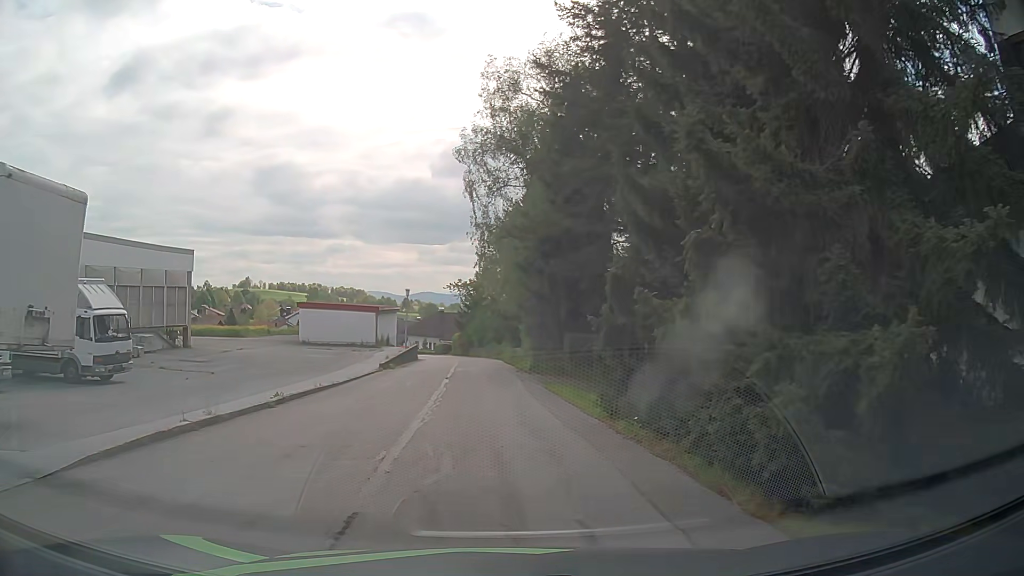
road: residential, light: Day
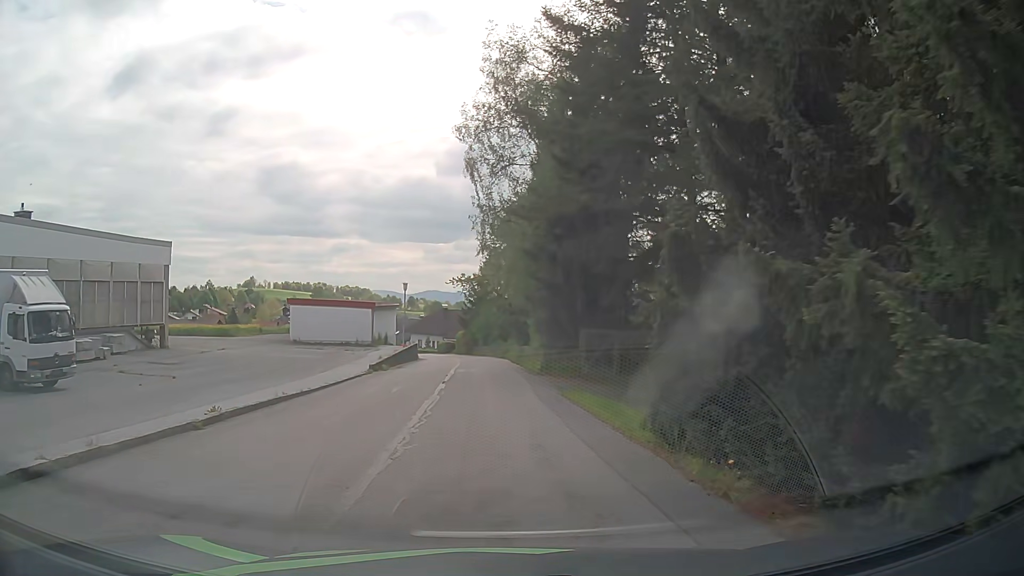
(0.0, +3.9) m; 0°
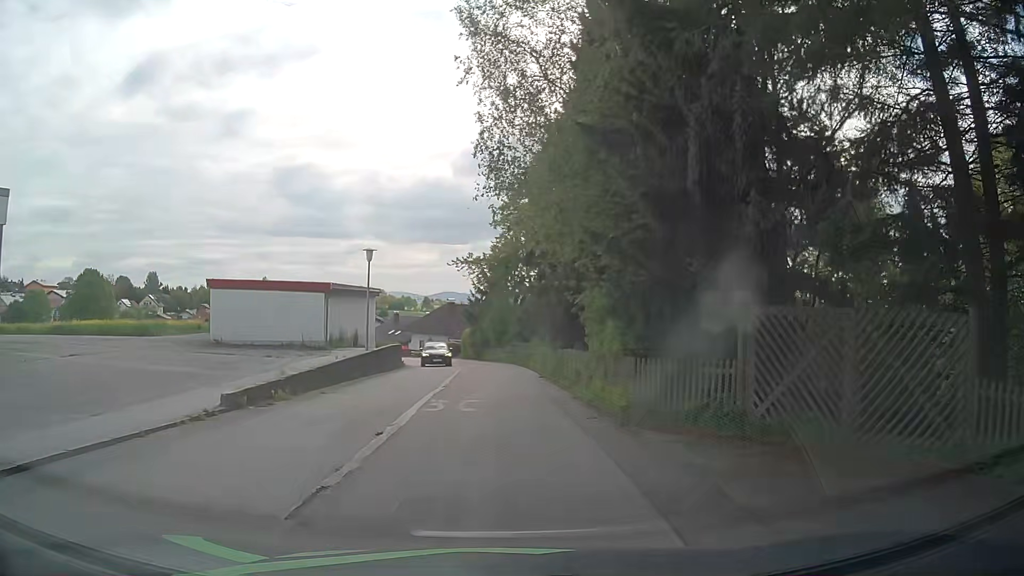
(-0.2, +16.8) m; -2°
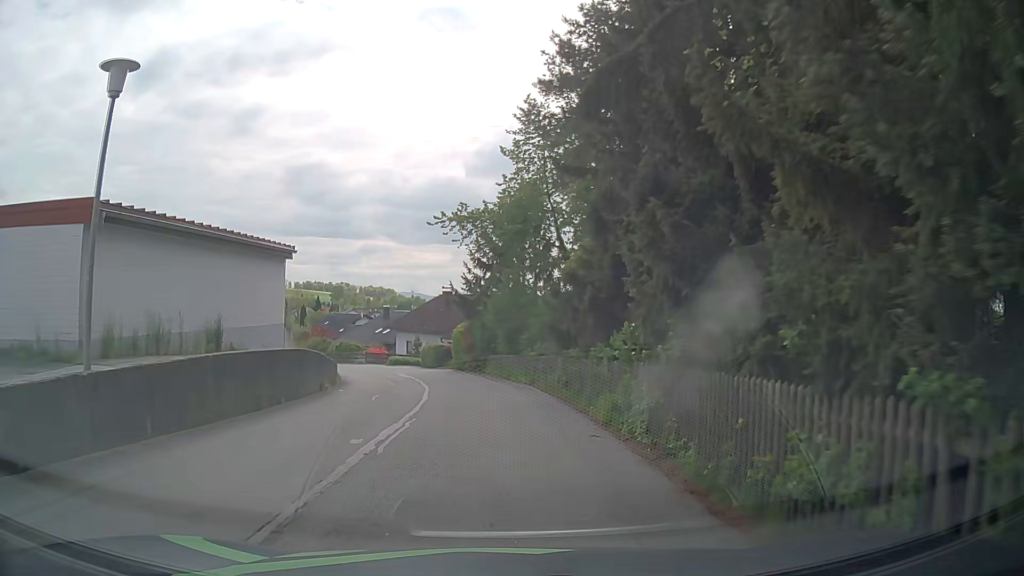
(0.0, +20.5) m; -1°
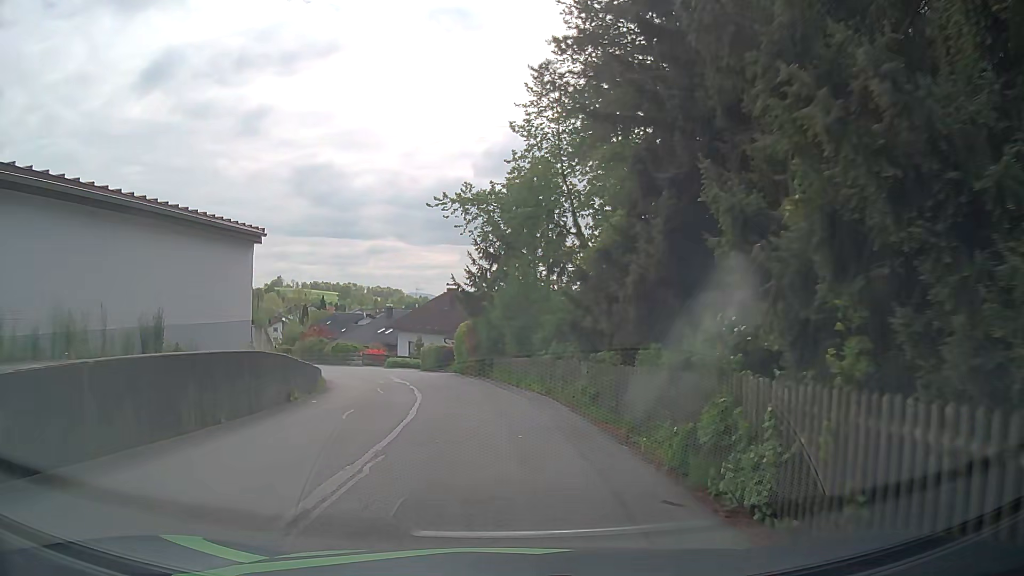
(0.0, +4.1) m; -1°
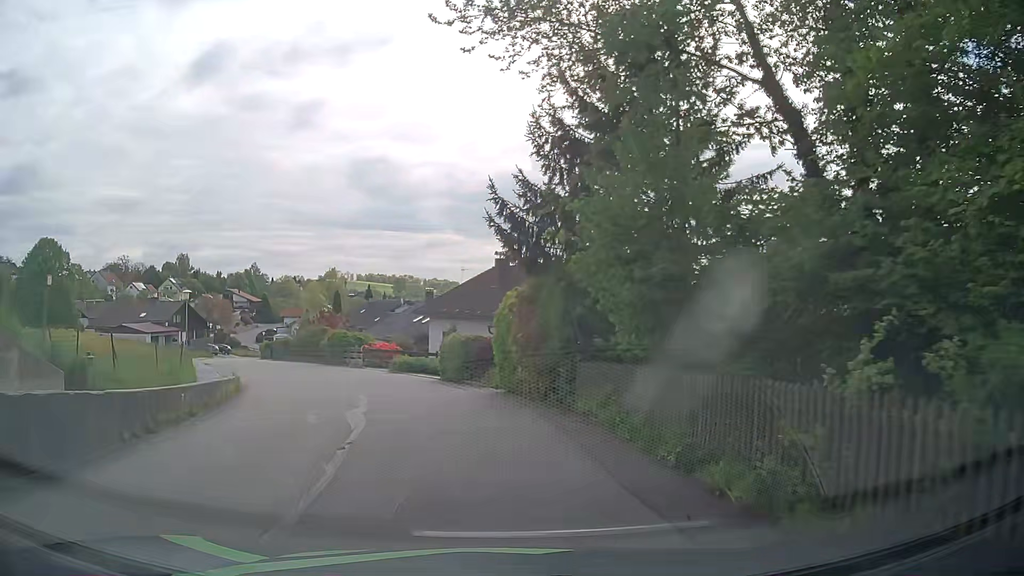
(-0.6, +16.6) m; -5°
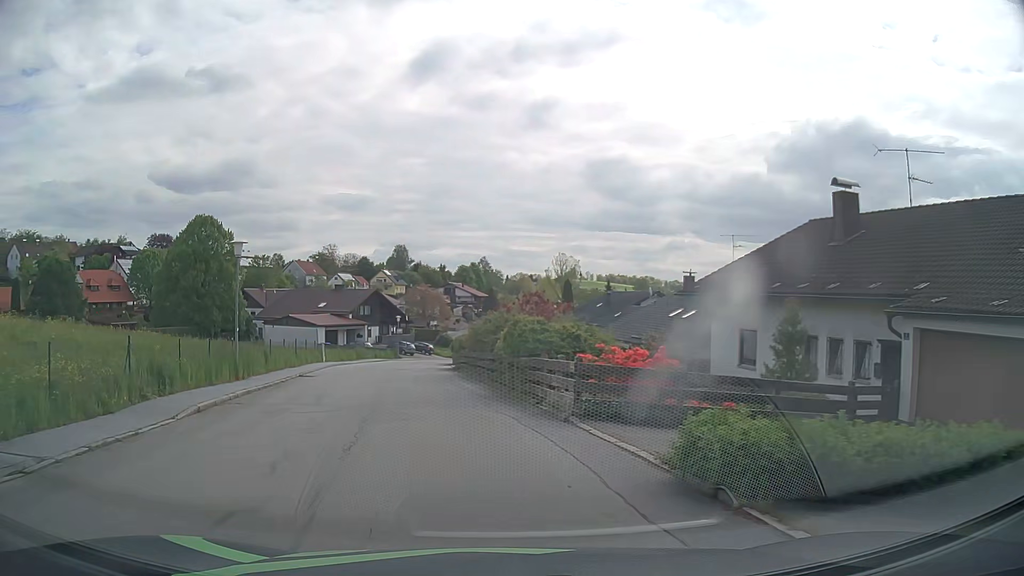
(-3.1, +20.9) m; -20°
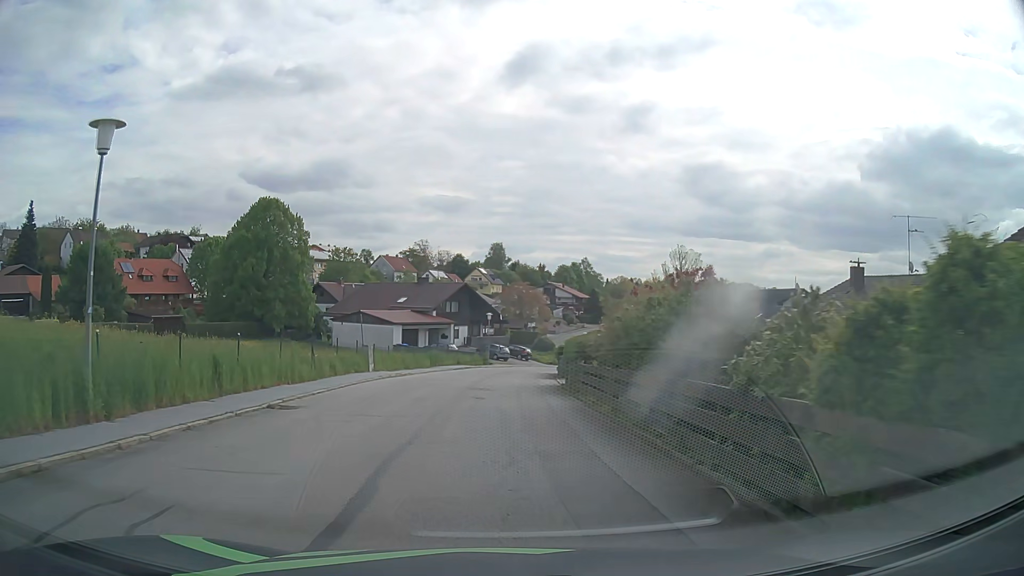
(-1.2, +13.1) m; -9°
(0, +10) (0, +20) (+1, +30) (+1, +40) (+3, +50) (+5, +60) (+8, +69) (+12, +78) (+18, +86) (+24, +94) m
